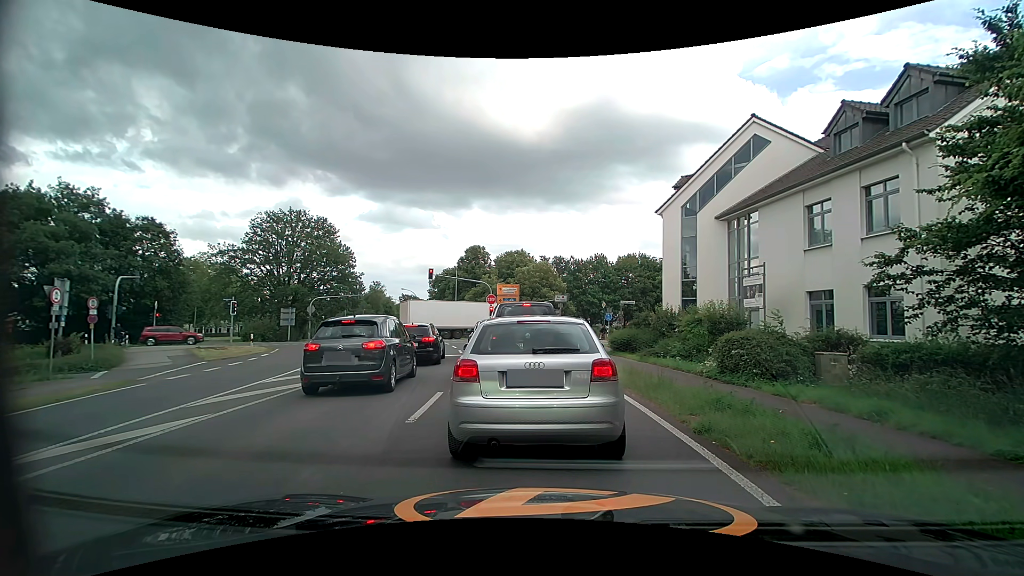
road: tertiary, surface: asphalt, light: Day
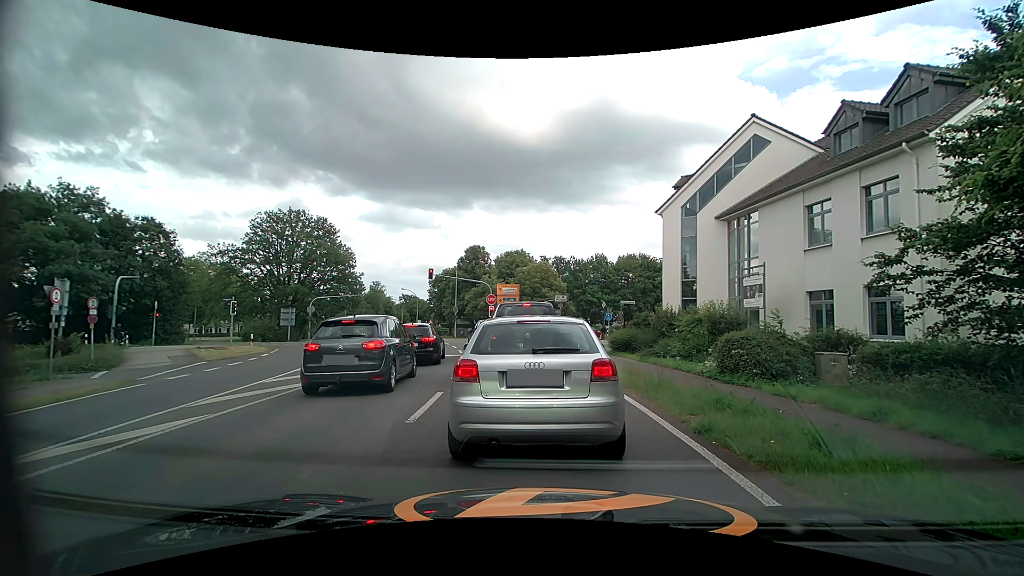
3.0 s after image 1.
(0.0, 0.0) m; 0°
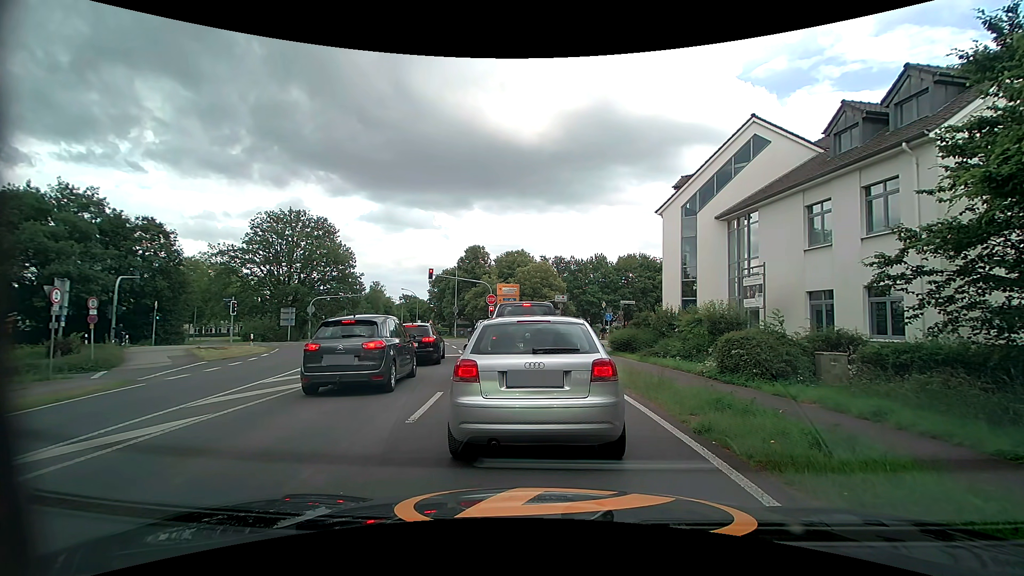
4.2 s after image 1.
(0.0, 0.0) m; 0°
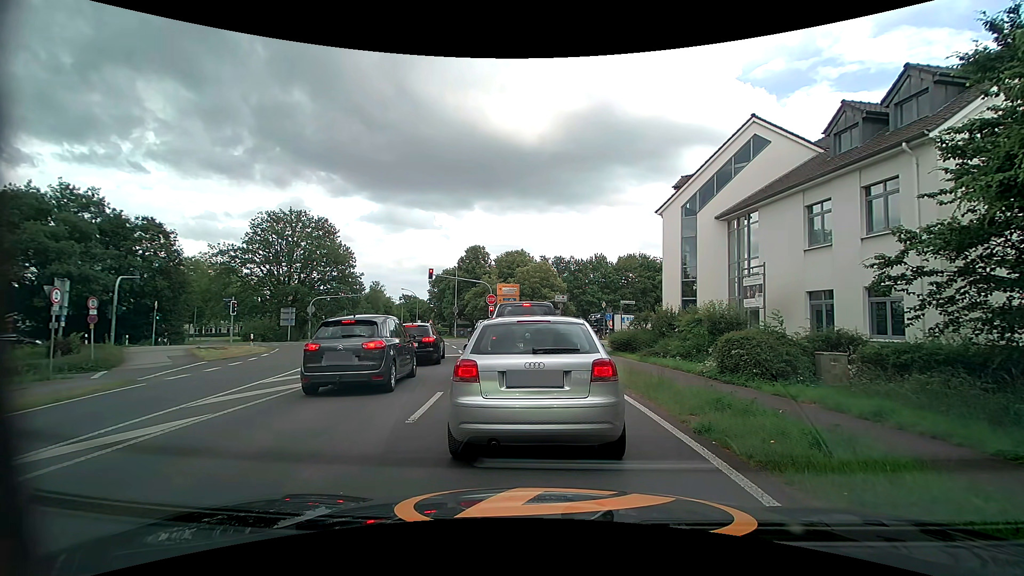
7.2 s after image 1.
(0.0, 0.0) m; 0°
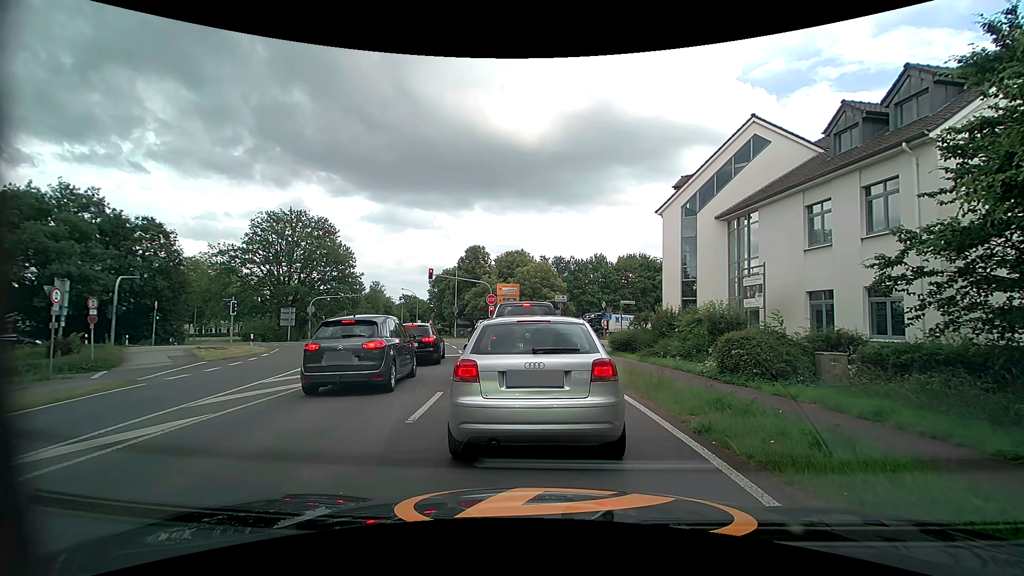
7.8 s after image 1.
(0.0, 0.0) m; 0°
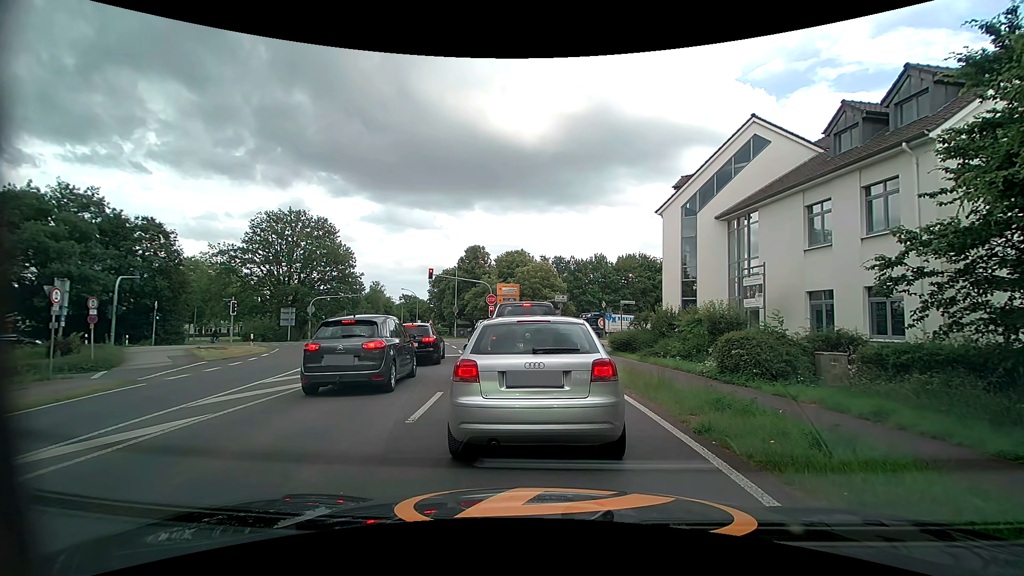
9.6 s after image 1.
(0.0, 0.0) m; 0°
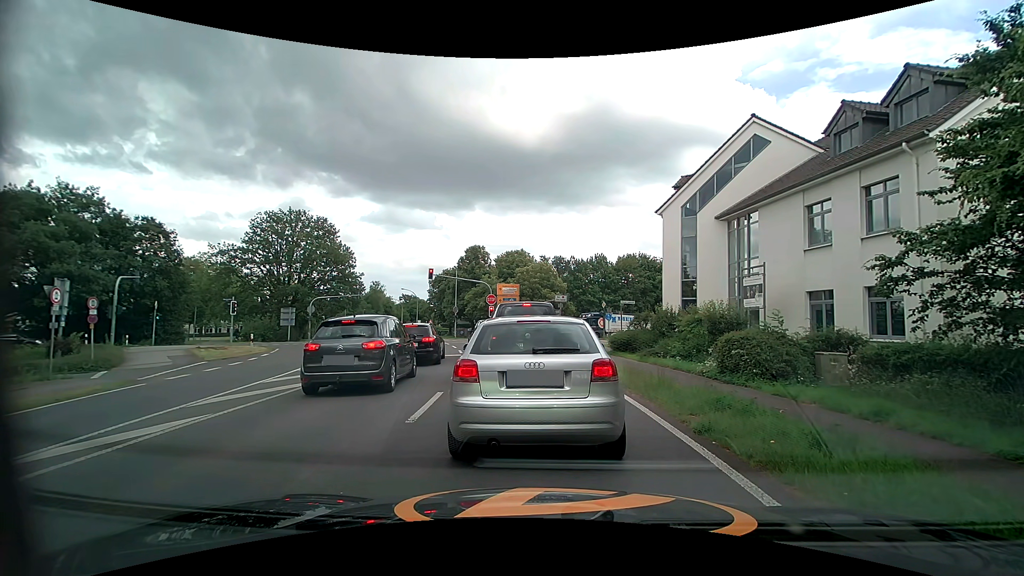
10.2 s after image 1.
(0.0, 0.0) m; 0°
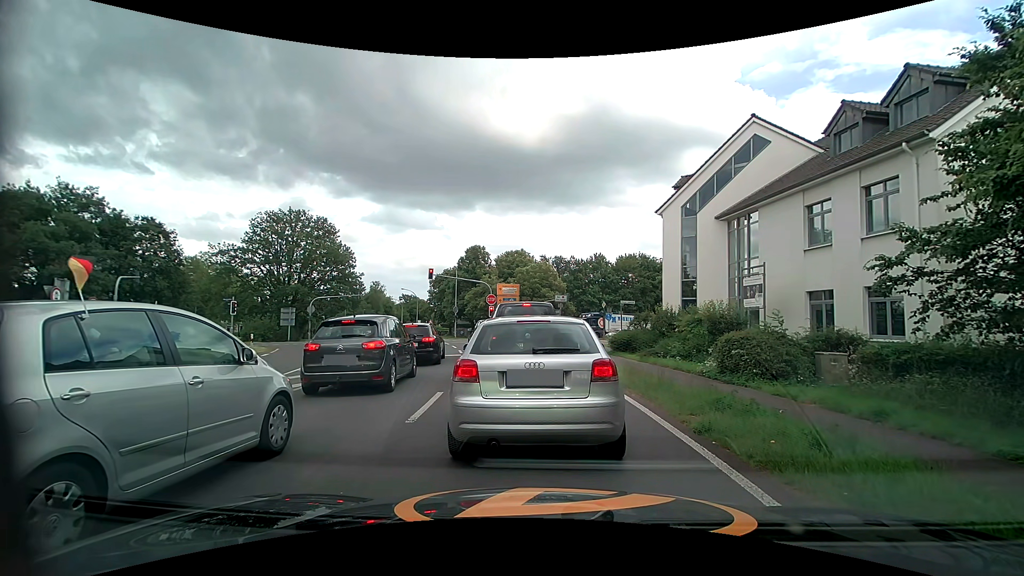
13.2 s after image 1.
(0.0, 0.0) m; 0°
(0, +10) (0, +20) (-1, +30) (-3, +40) (-6, +49) (-9, +59) (-13, +68) (-16, +78) (-19, +87) (-22, +96) m
